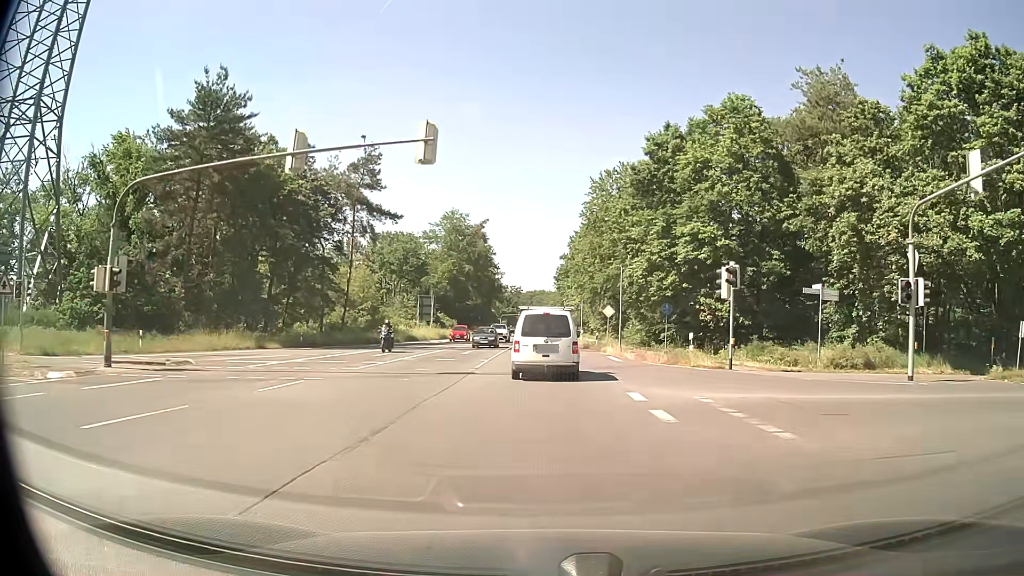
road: primary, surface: asphalt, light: Day
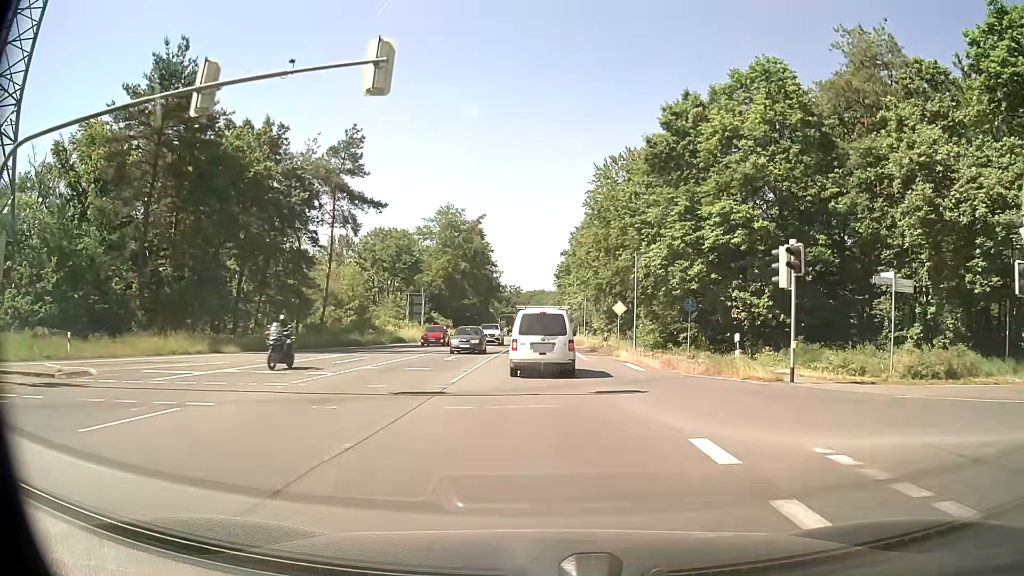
(0.0, +6.2) m; -1°
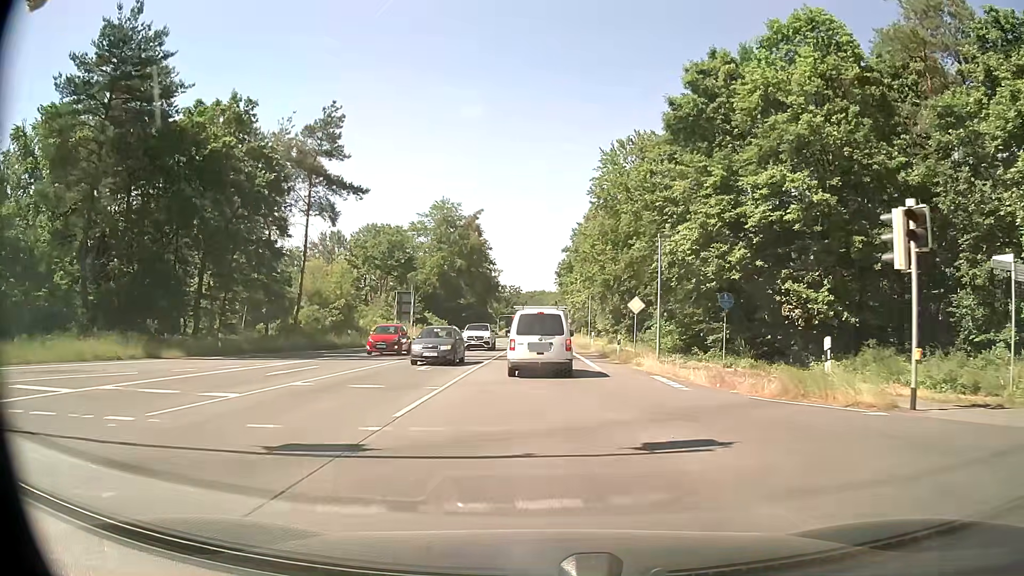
(+0.1, +6.5) m; 0°
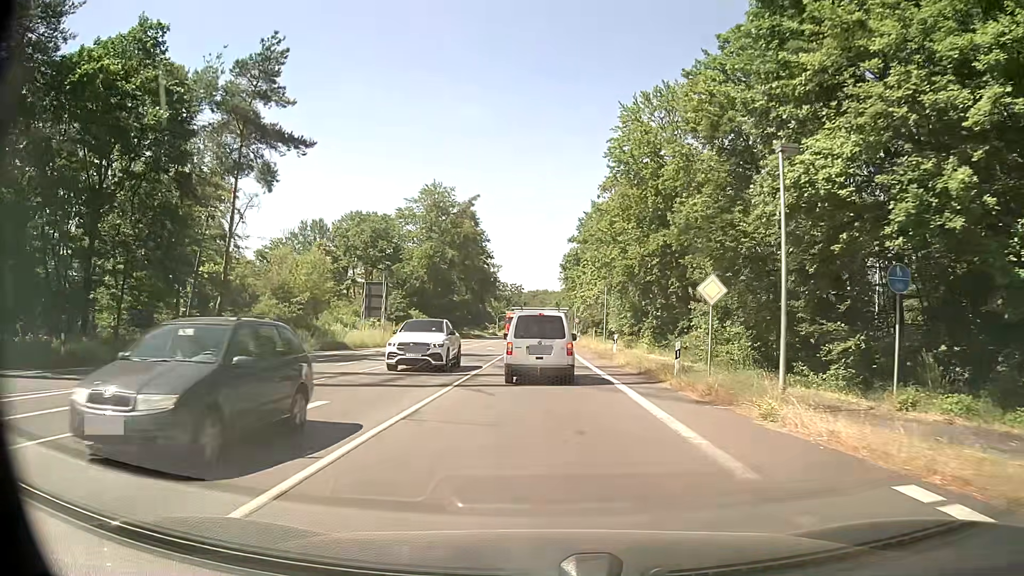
(0.0, +13.4) m; -1°
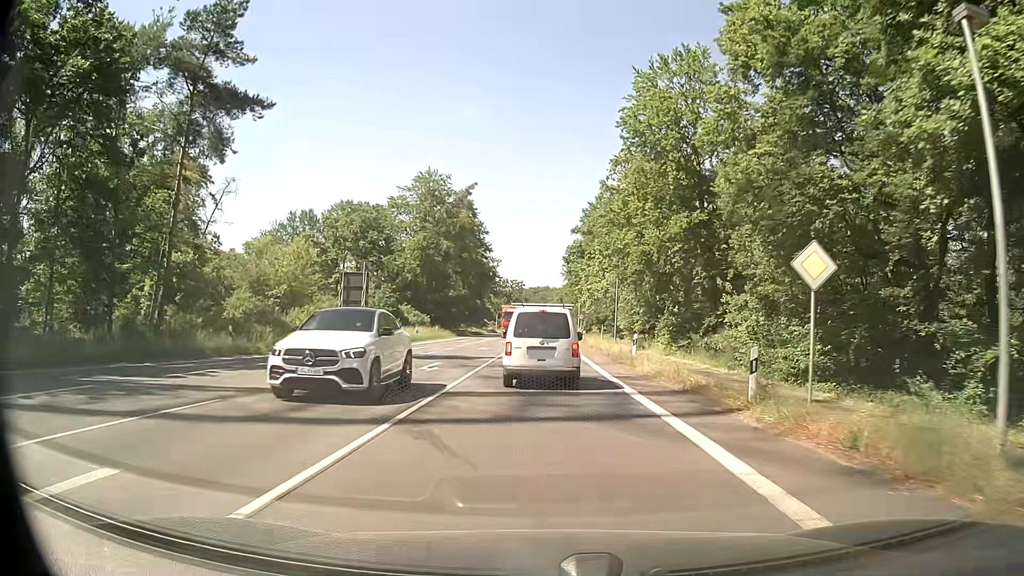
(0.0, +6.6) m; +1°
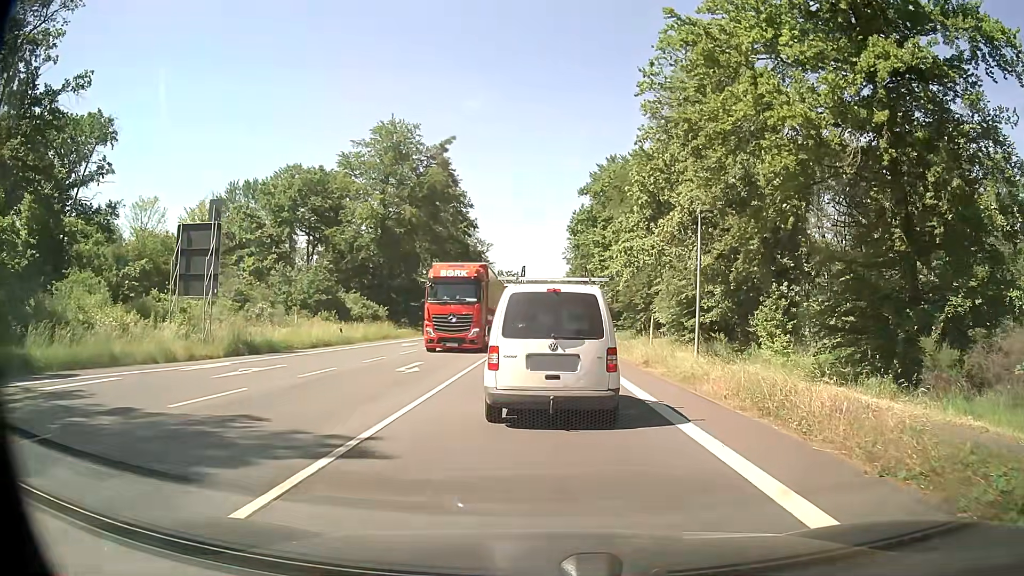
(-0.2, +22.4) m; +2°
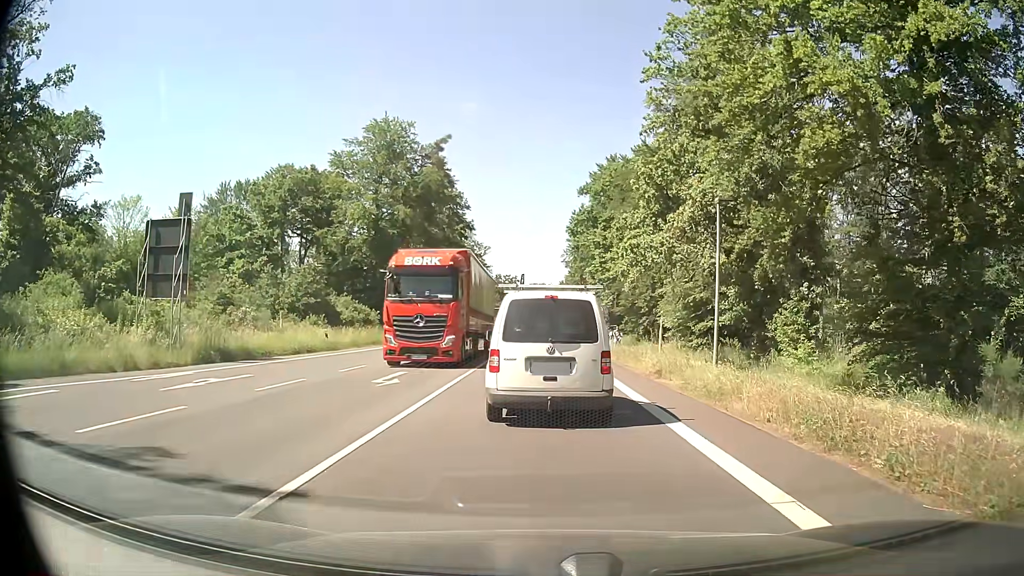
(-0.1, +2.4) m; -2°
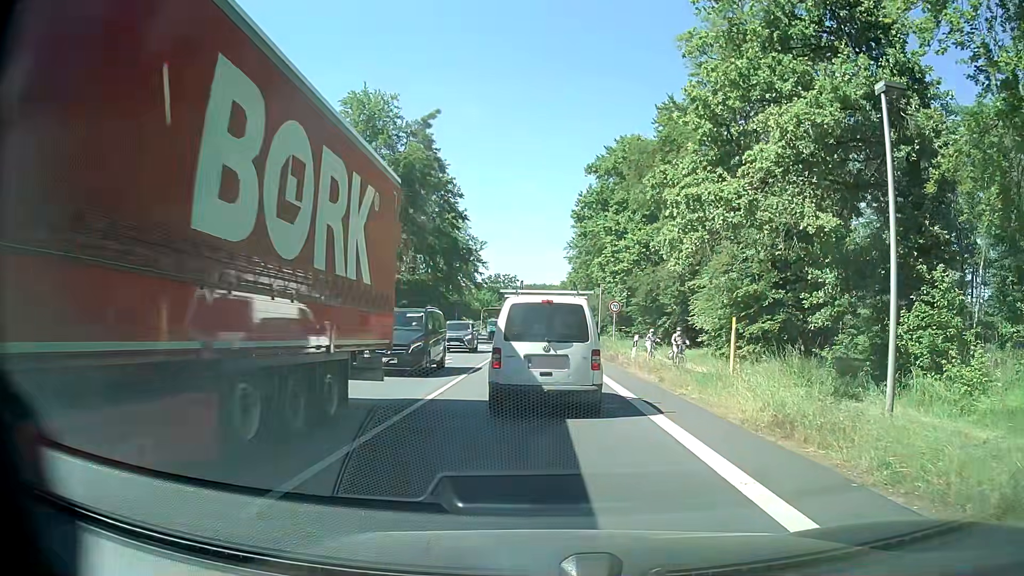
(+0.1, +9.5) m; +1°
(0, +10) (0, +20) (0, +30) (0, +40) (-1, +50) (-1, +60) (-1, +70) (-1, +80) (-1, +90) (-1, +100) m
